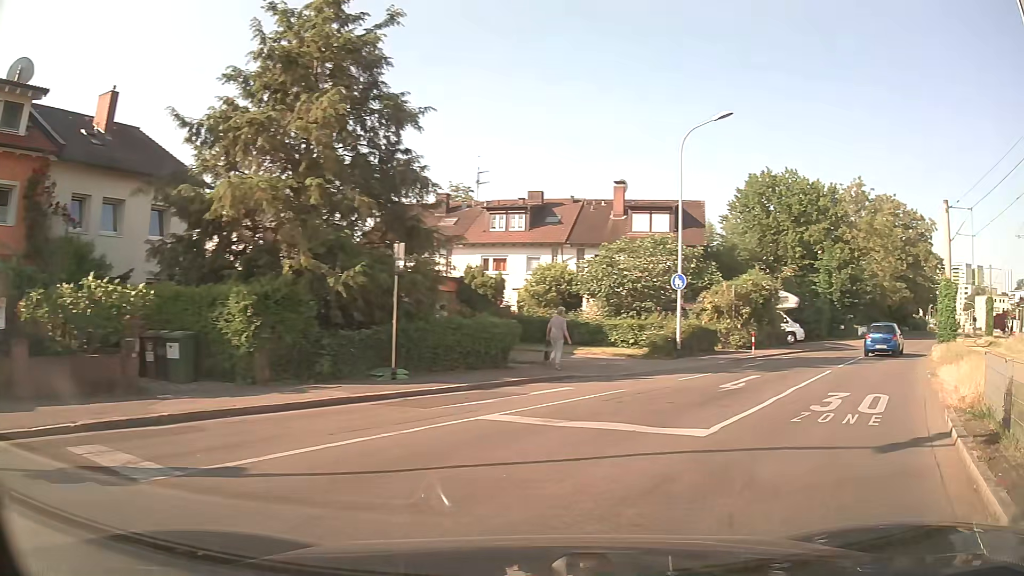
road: residential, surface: asphalt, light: Day
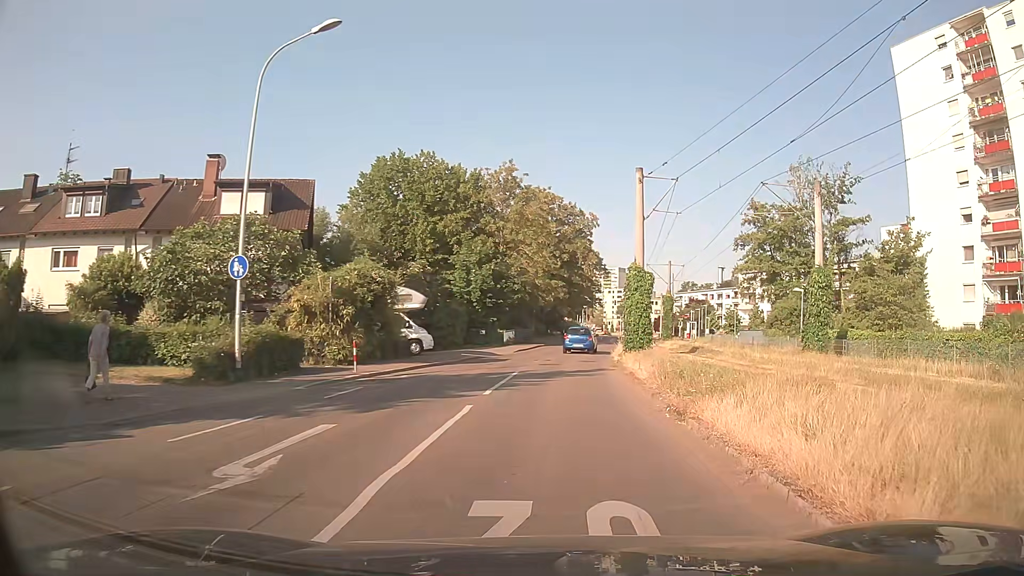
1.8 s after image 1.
(+2.8, +8.3) m; +30°
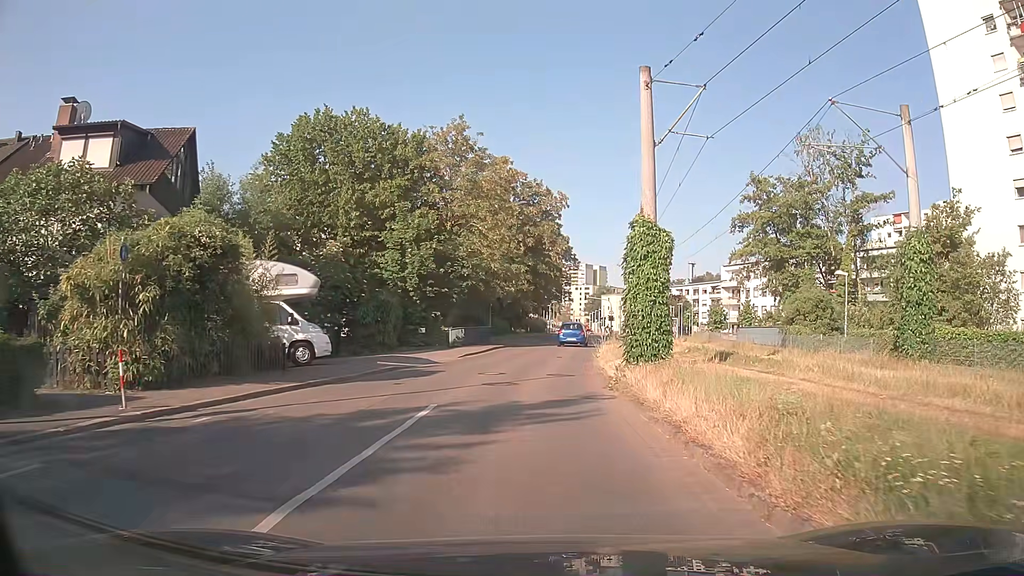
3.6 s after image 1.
(+0.5, +10.5) m; +3°
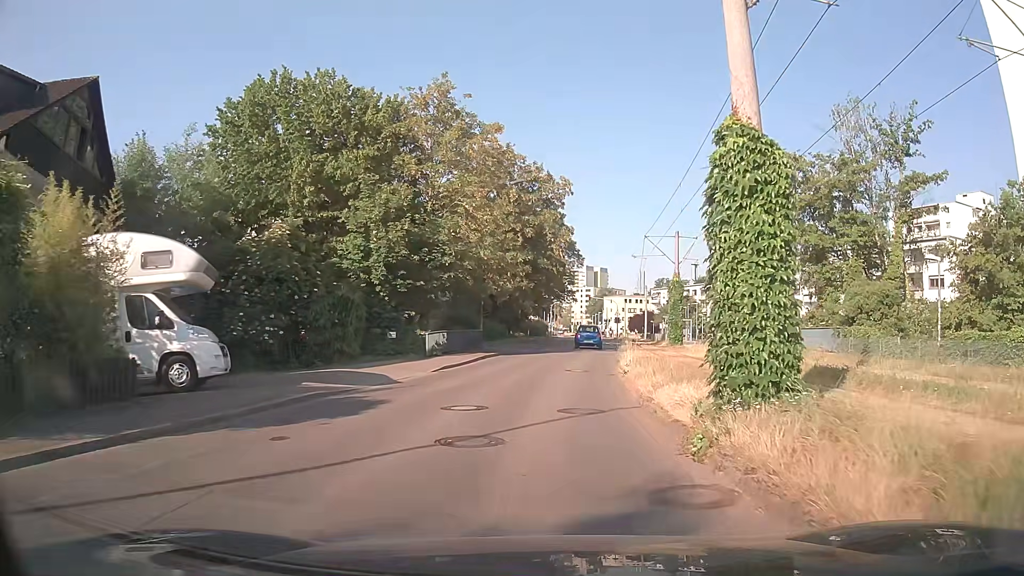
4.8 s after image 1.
(0.0, +7.6) m; 0°
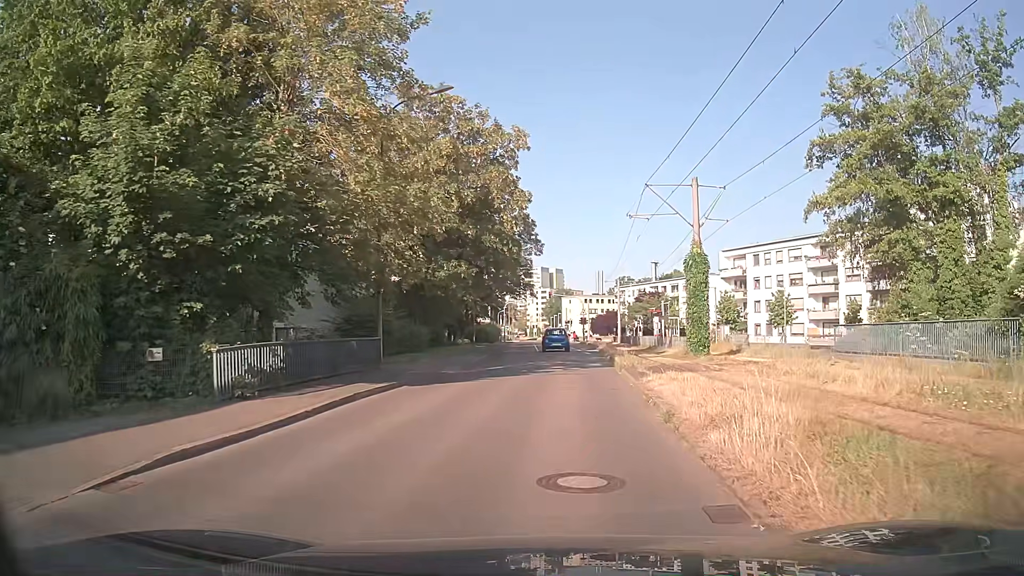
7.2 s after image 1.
(+0.5, +15.6) m; +4°
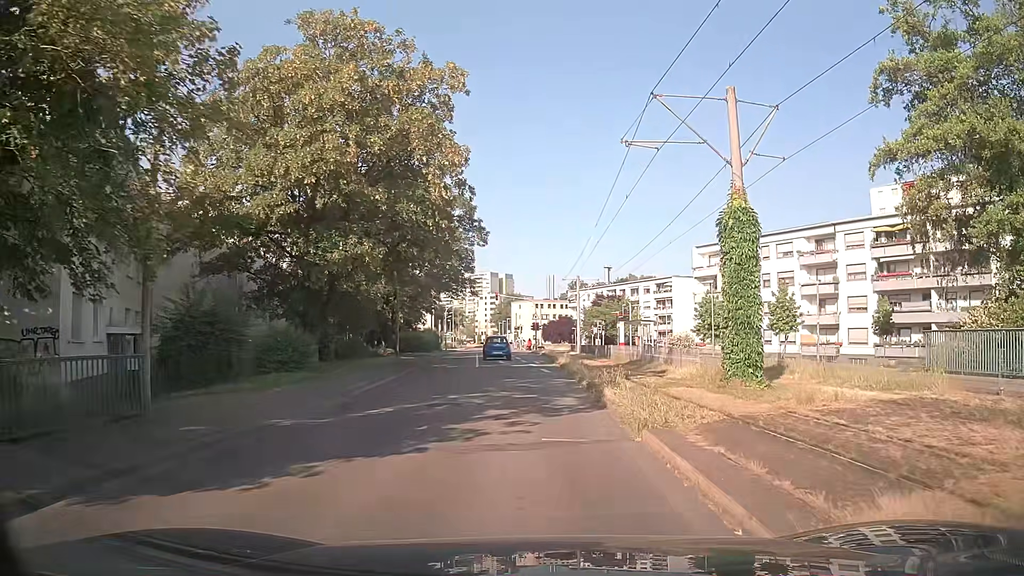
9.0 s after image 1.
(+0.4, +11.4) m; +5°
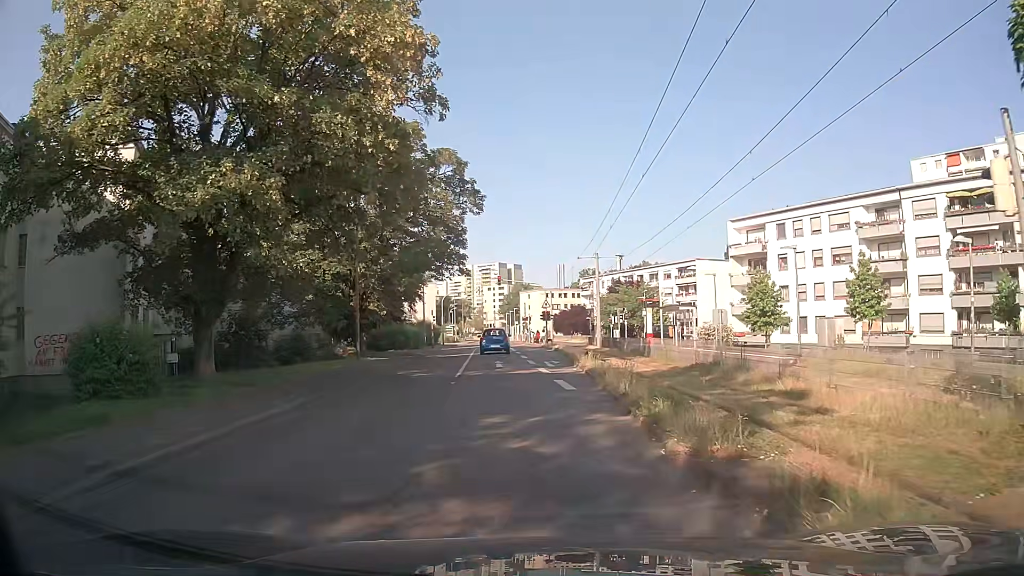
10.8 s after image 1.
(-0.2, +11.1) m; -1°
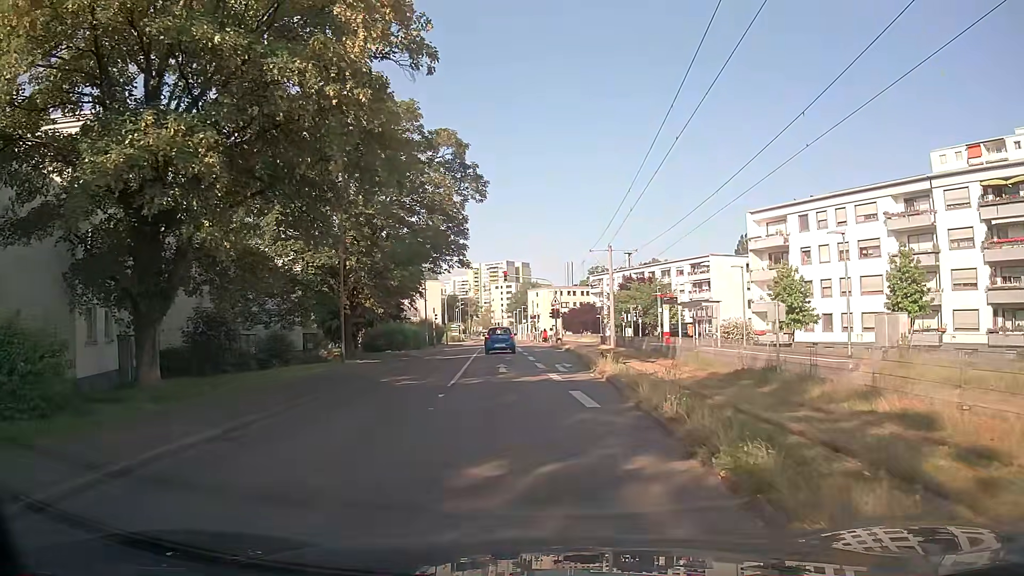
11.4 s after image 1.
(-0.1, +3.7) m; -2°
